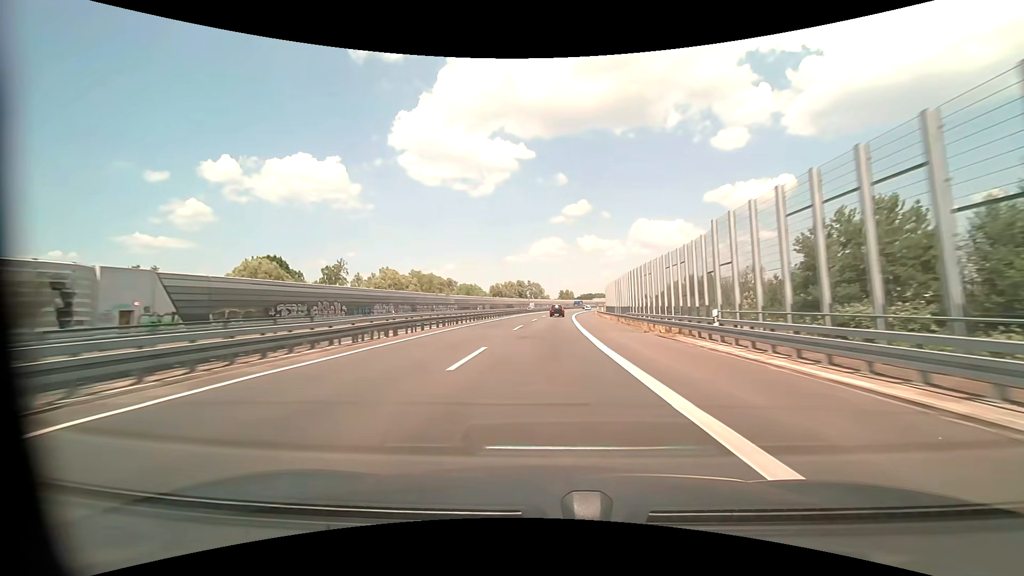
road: motorway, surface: asphalt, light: Day
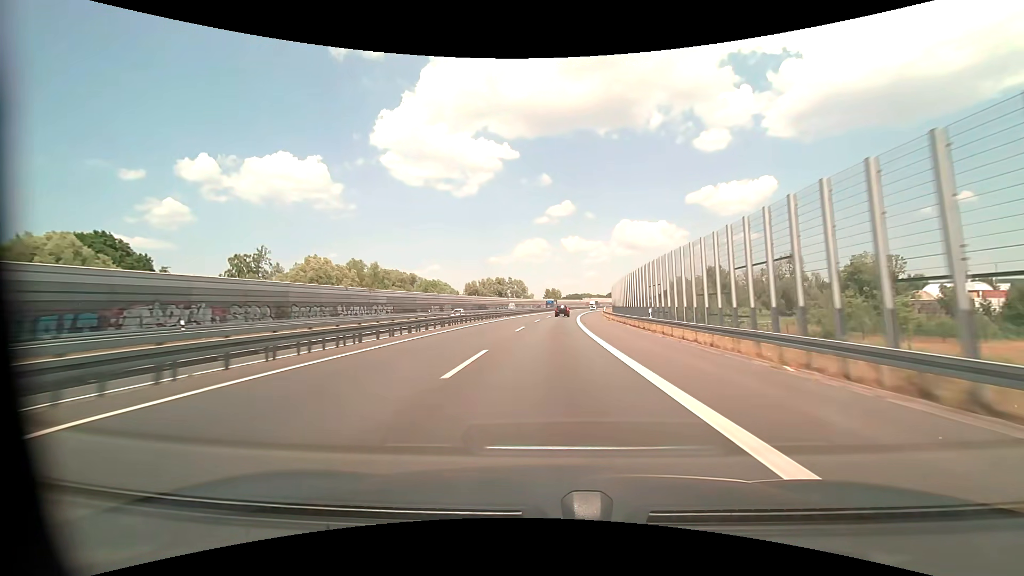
(+0.4, +37.6) m; +2°
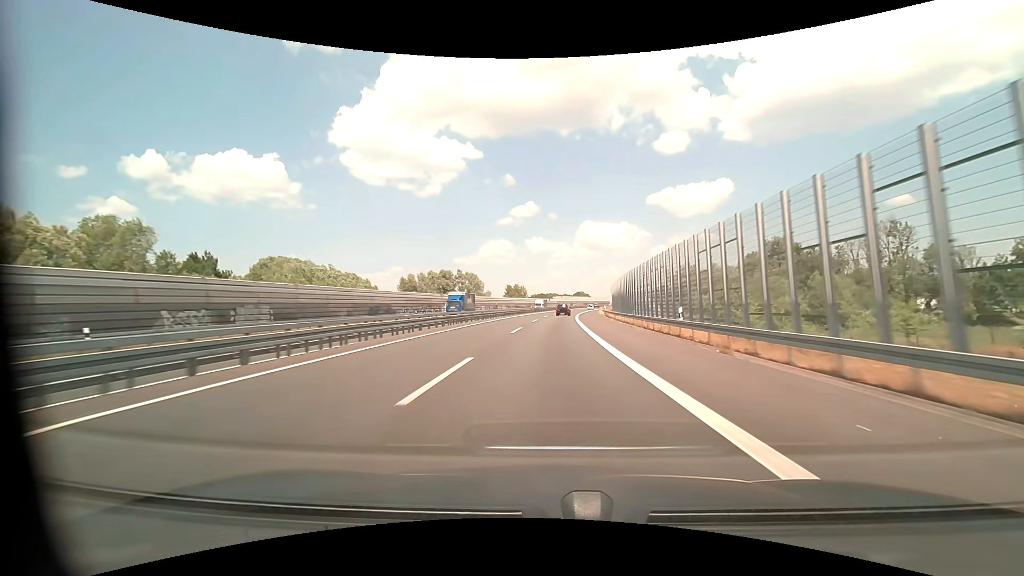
(+1.8, +56.8) m; +4°
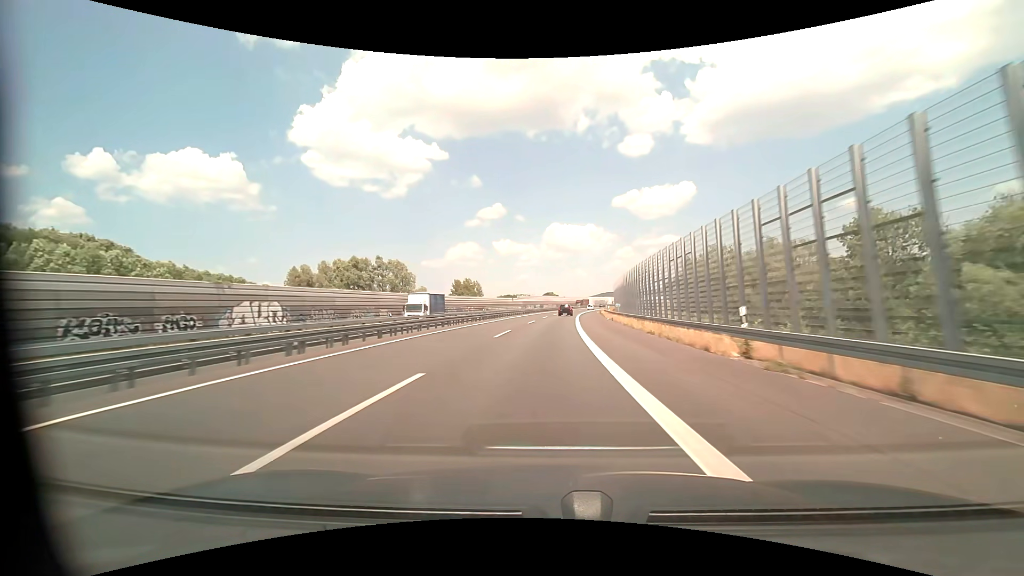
(+2.3, +57.1) m; +4°
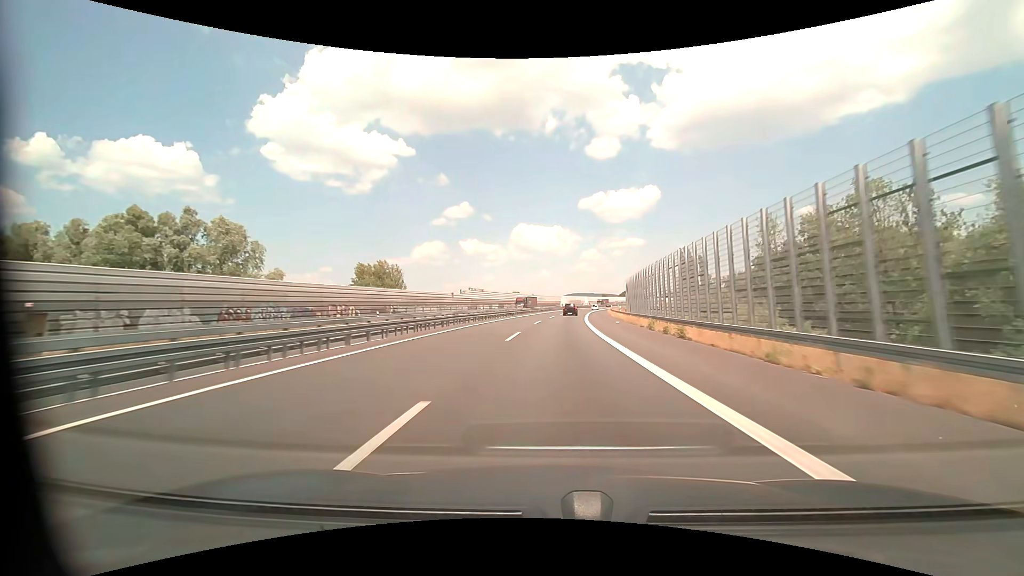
(+1.2, +57.3) m; +3°
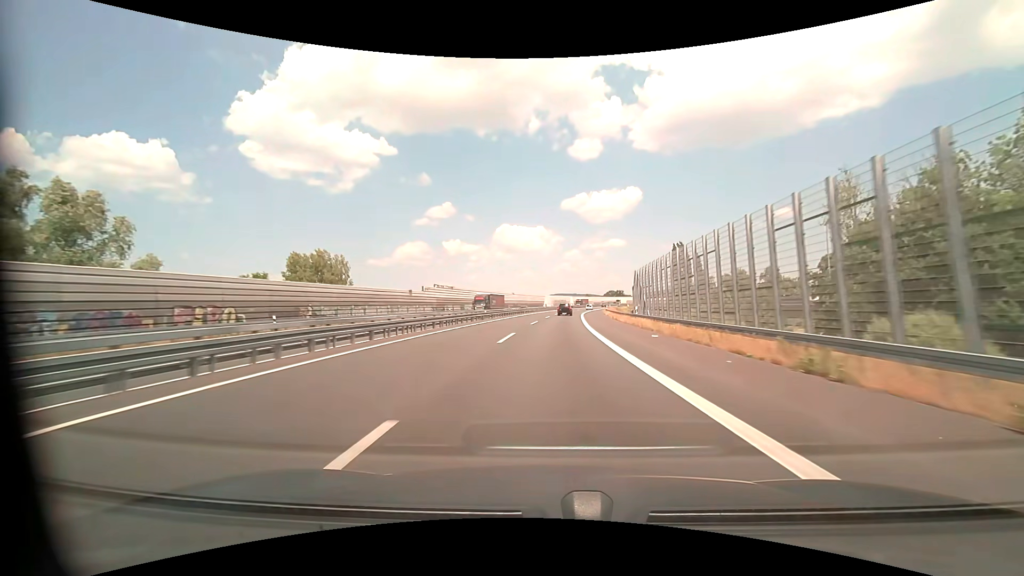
(+0.3, +19.1) m; +2°
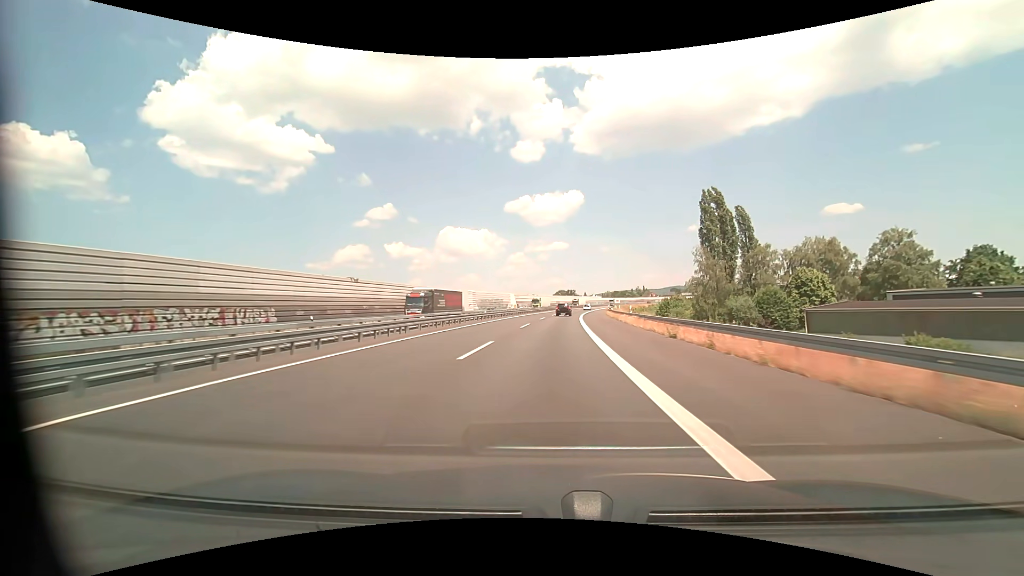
(+6.4, +95.5) m; +7°
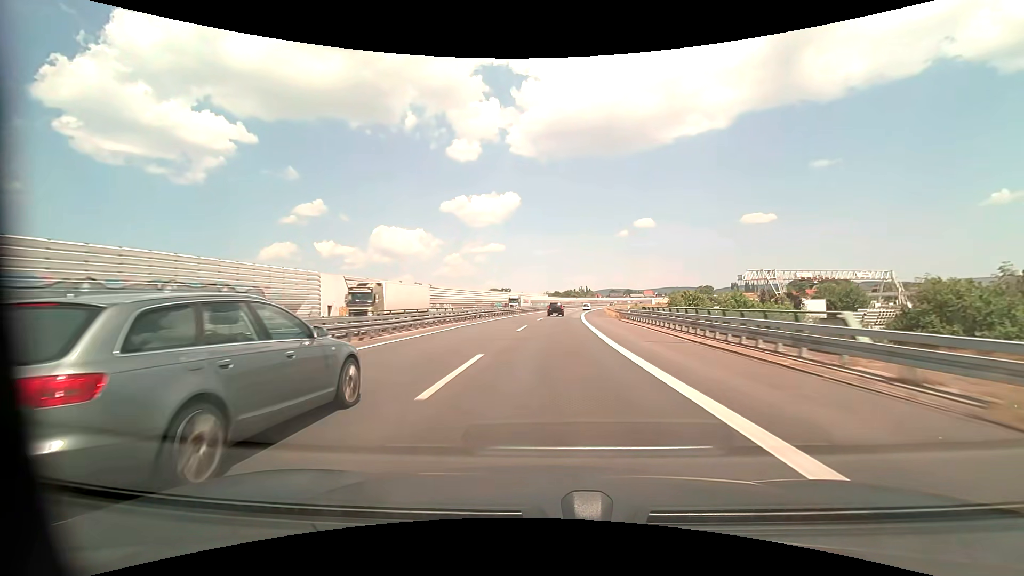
(+5.8, +95.5) m; +7°
(0, +10) (0, +20) (+1, +30) (+1, +40) (+2, +50) (+3, +60) (+3, +70) (+4, +80) (+6, +90) (+7, +100) m
